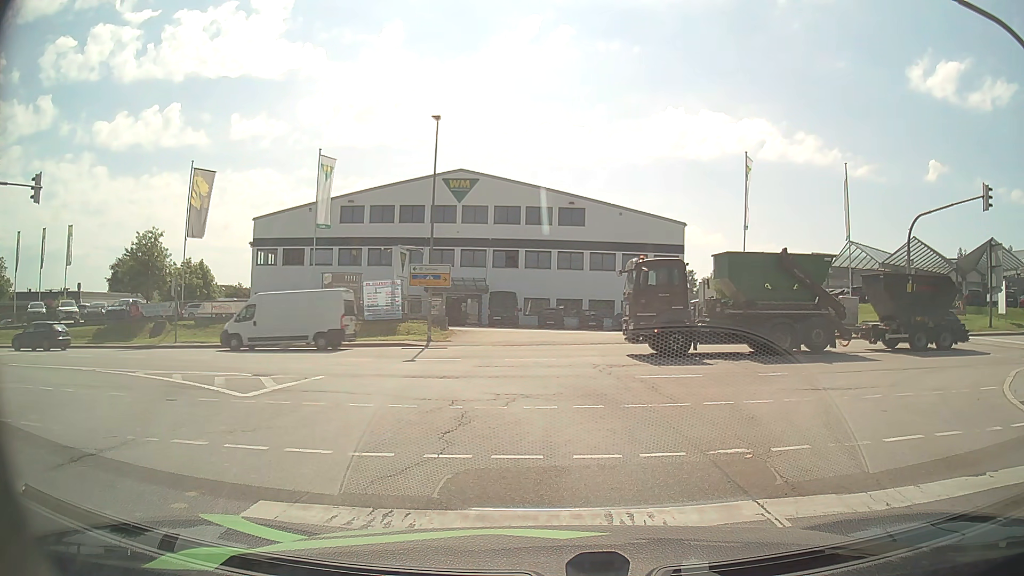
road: secondary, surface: asphalt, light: Day
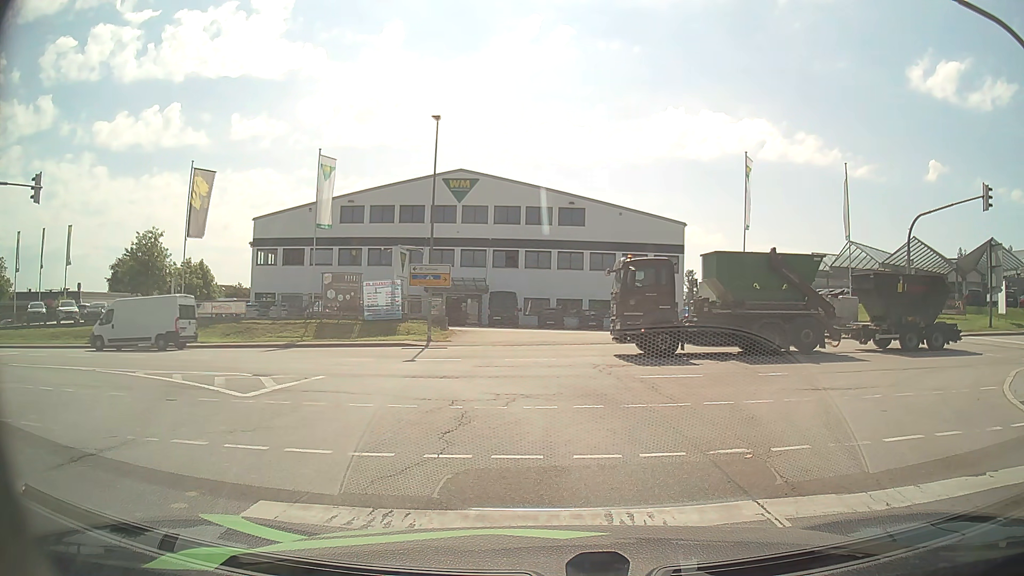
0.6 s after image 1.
(0.0, 0.0) m; 0°
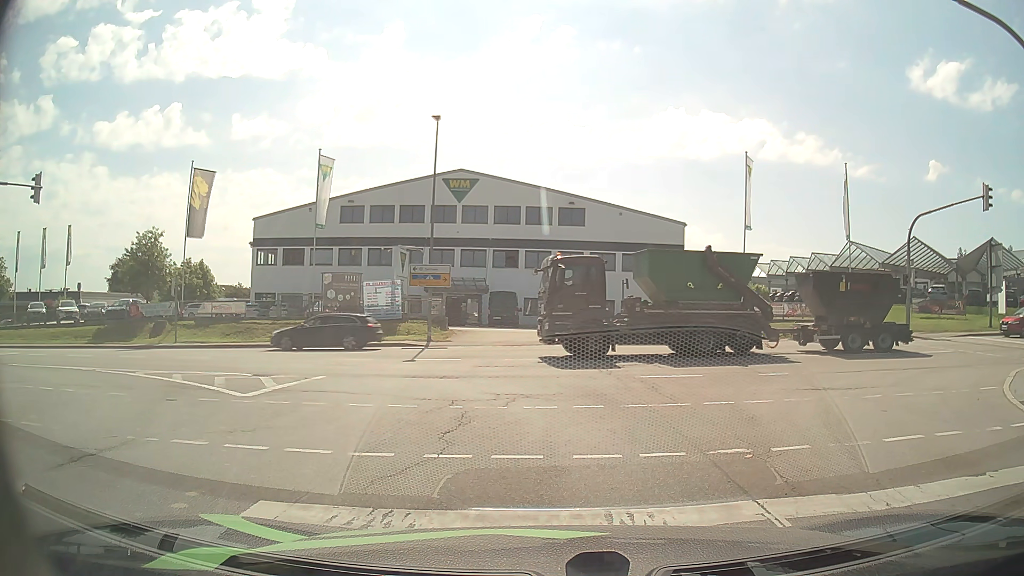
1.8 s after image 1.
(0.0, 0.0) m; 0°
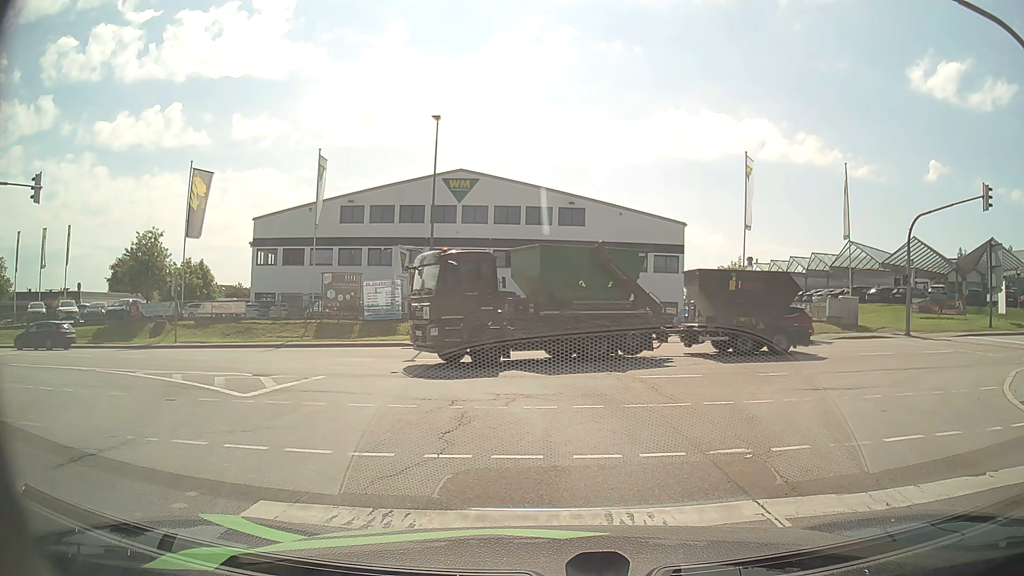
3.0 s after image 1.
(0.0, 0.0) m; 0°
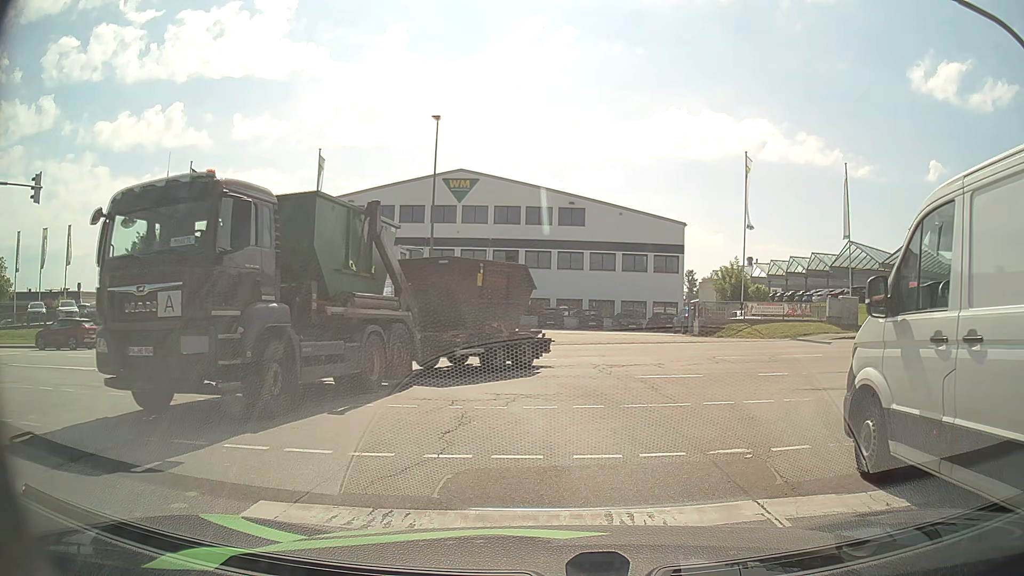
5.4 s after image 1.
(0.0, 0.0) m; 0°
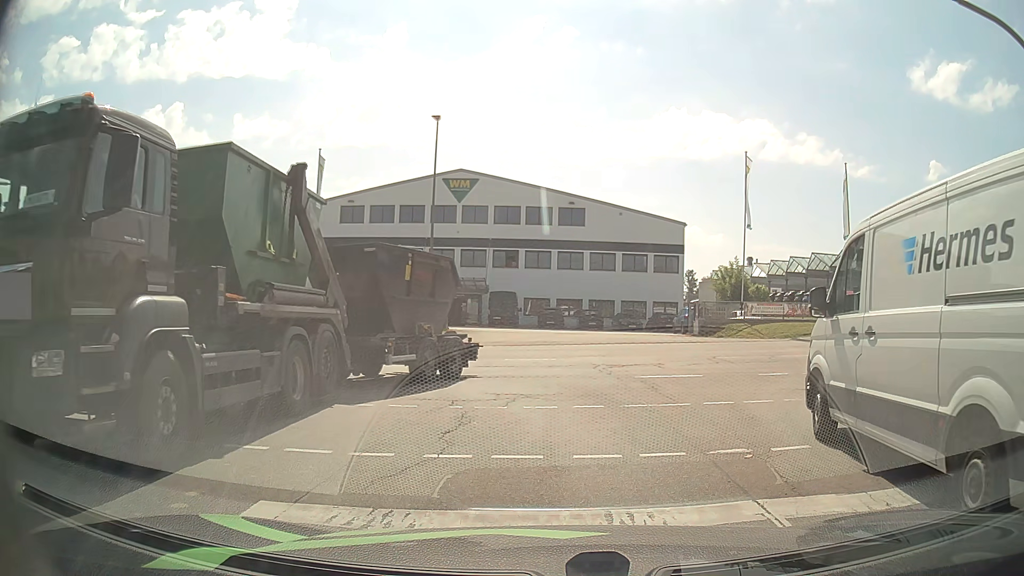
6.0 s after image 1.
(0.0, 0.0) m; 0°
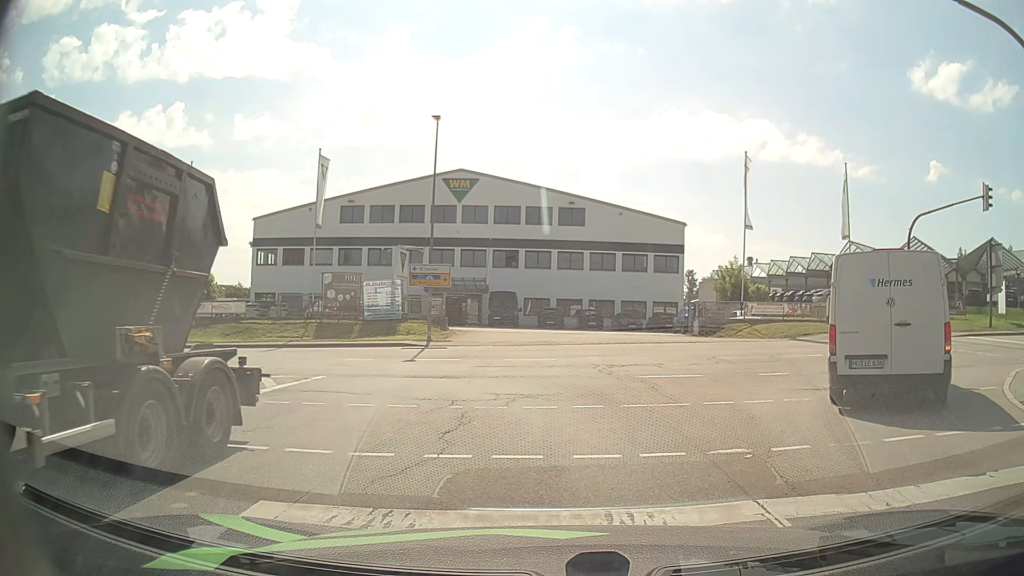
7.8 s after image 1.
(0.0, 0.0) m; 0°
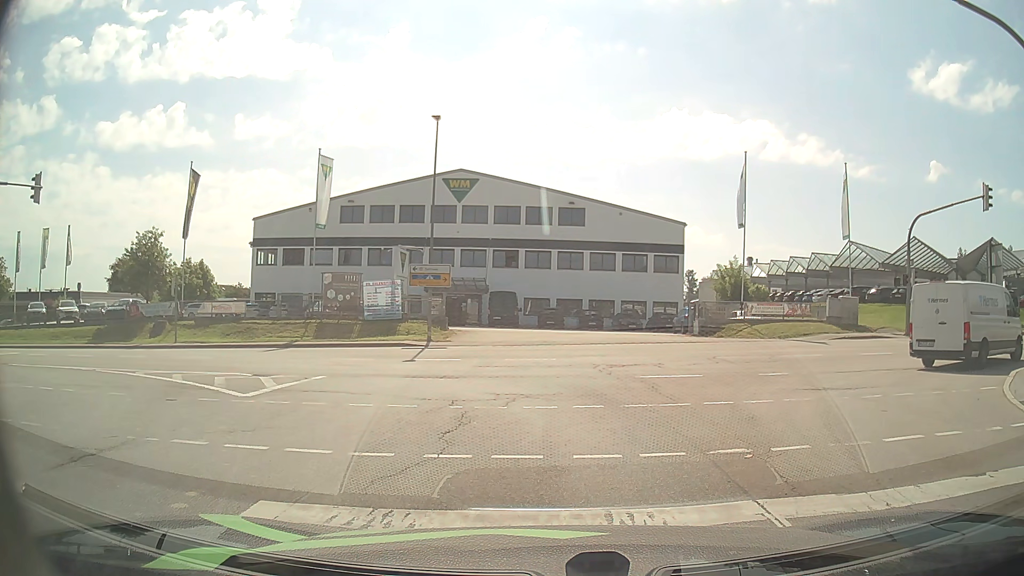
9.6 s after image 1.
(0.0, 0.0) m; 0°
(0, +10) (-4, +19) (-12, +26) (-21, +28) (-31, +29) (-41, +29) (-51, +29) (-61, +29) (-71, +29) (-81, +28) m
